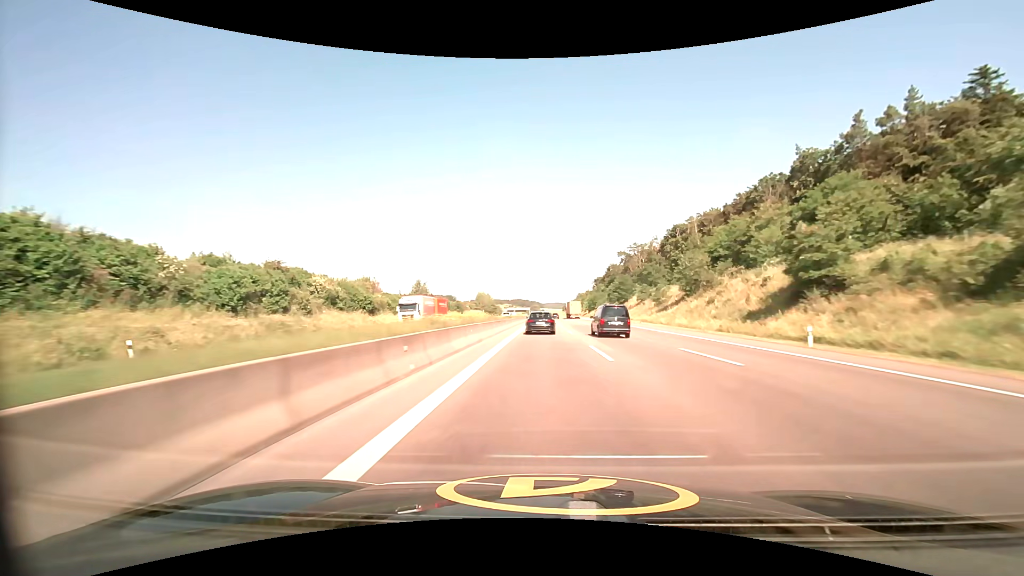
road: motorway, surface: asphalt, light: Day
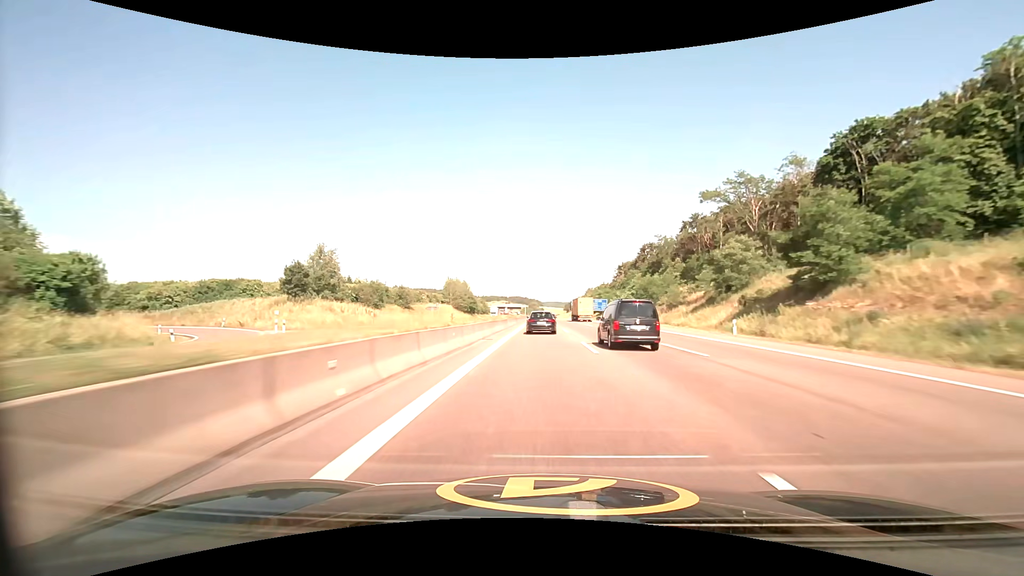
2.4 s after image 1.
(+0.2, +87.7) m; 0°
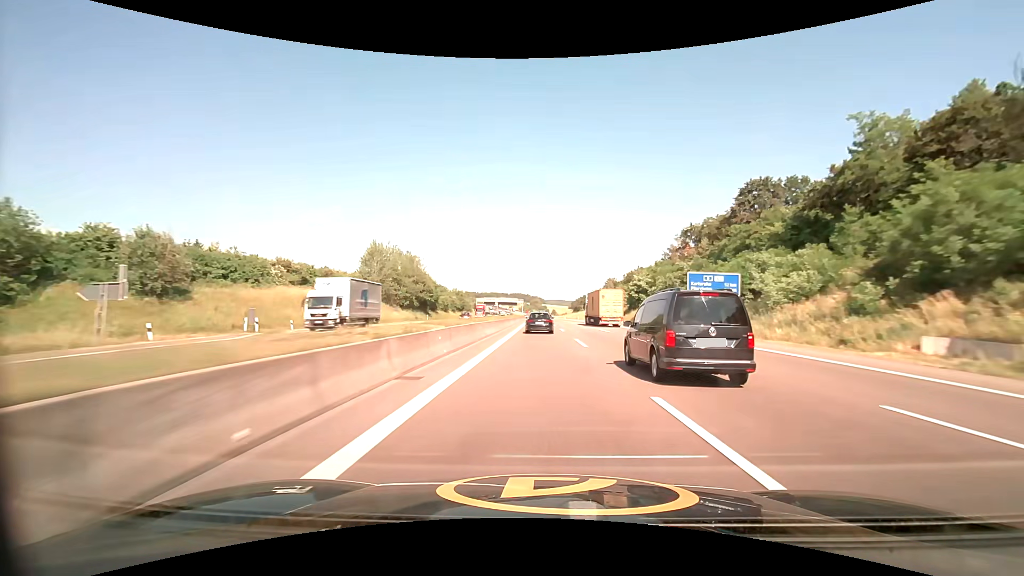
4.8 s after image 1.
(-0.2, +86.3) m; 0°
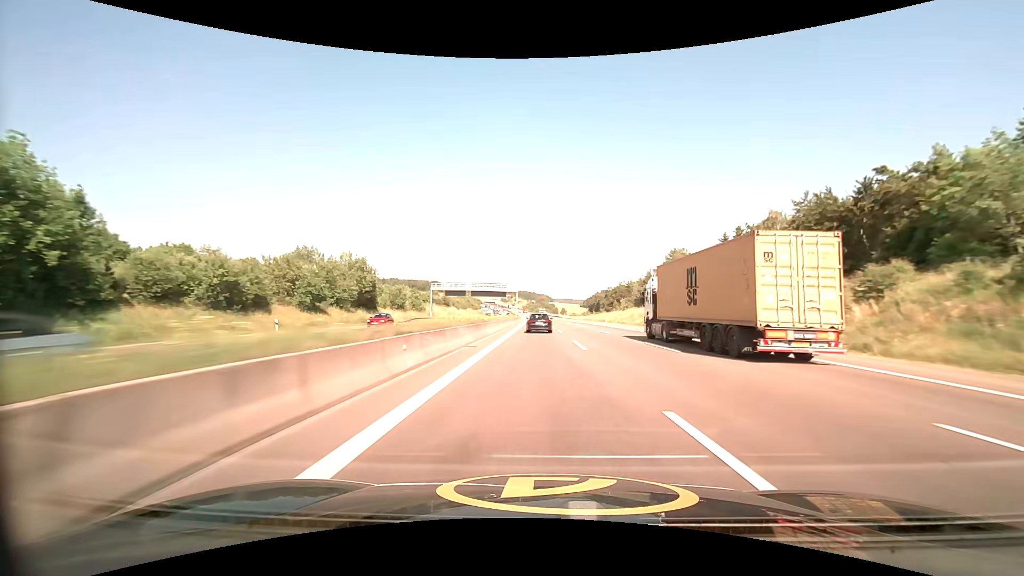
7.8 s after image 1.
(-0.8, +108.9) m; -1°
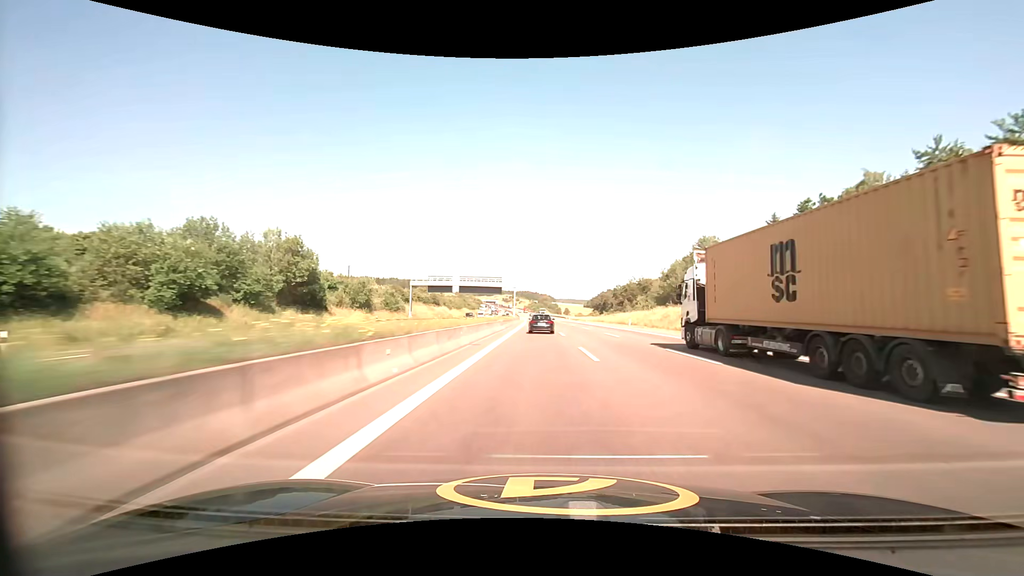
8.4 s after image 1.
(0.0, +22.3) m; 0°
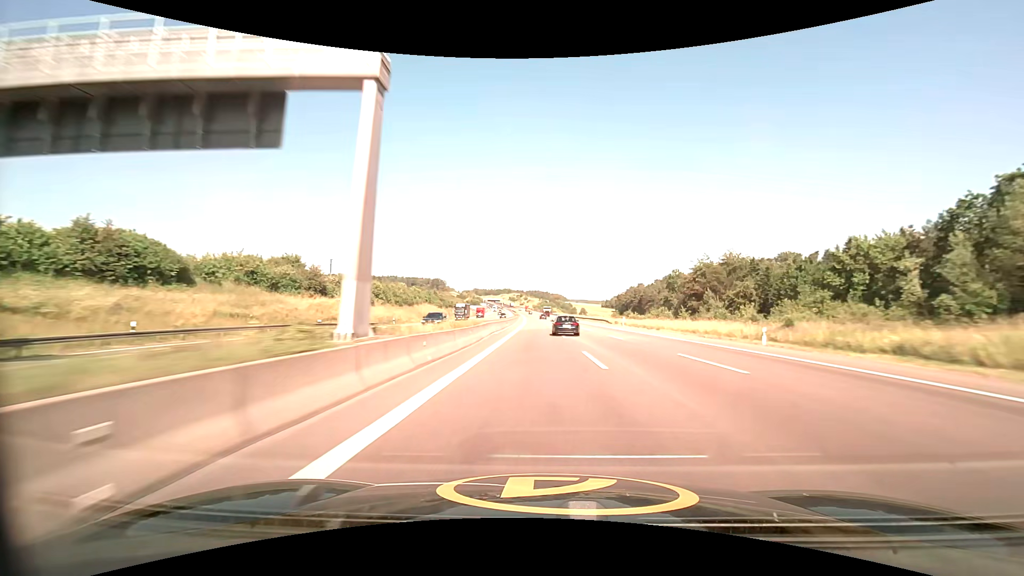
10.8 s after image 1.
(-1.1, +91.9) m; -1°
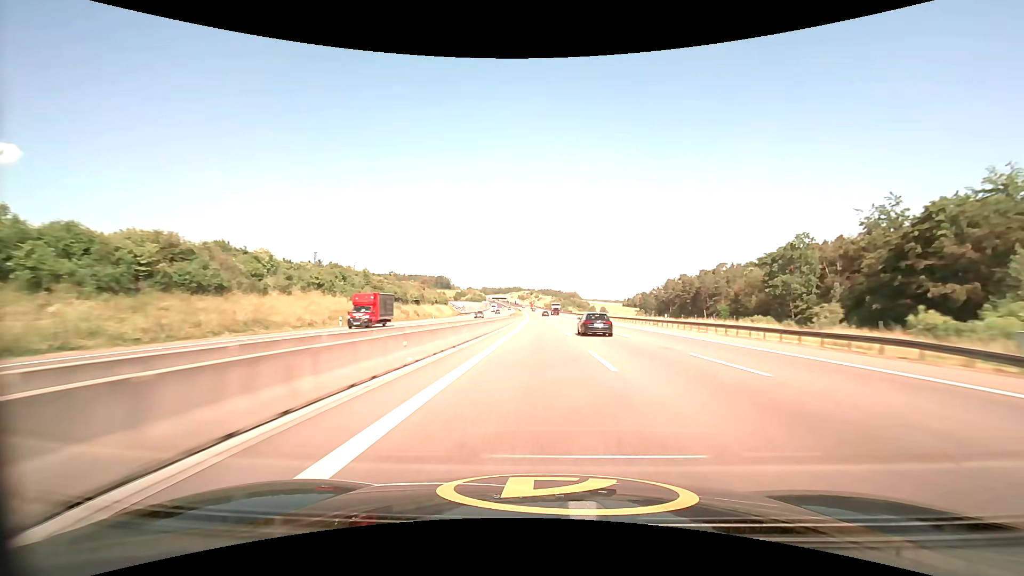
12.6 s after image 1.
(-0.7, +73.3) m; -1°
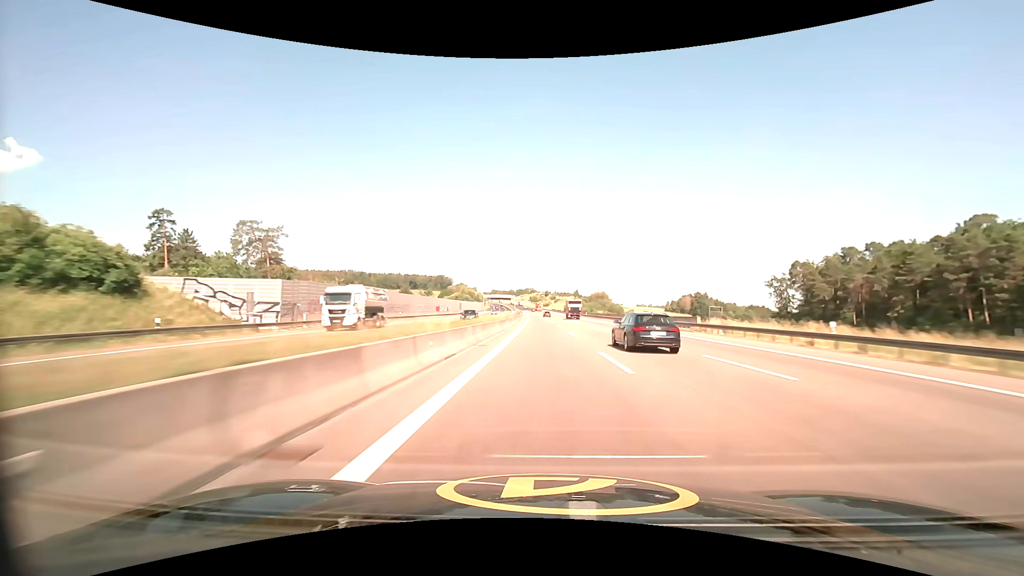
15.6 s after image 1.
(-2.0, +126.0) m; -2°
(0, +10) (0, +20) (0, +30) (0, +40) (0, +50) (-1, +60) (-1, +70) (-1, +80) (-1, +90) (-1, +100) m
